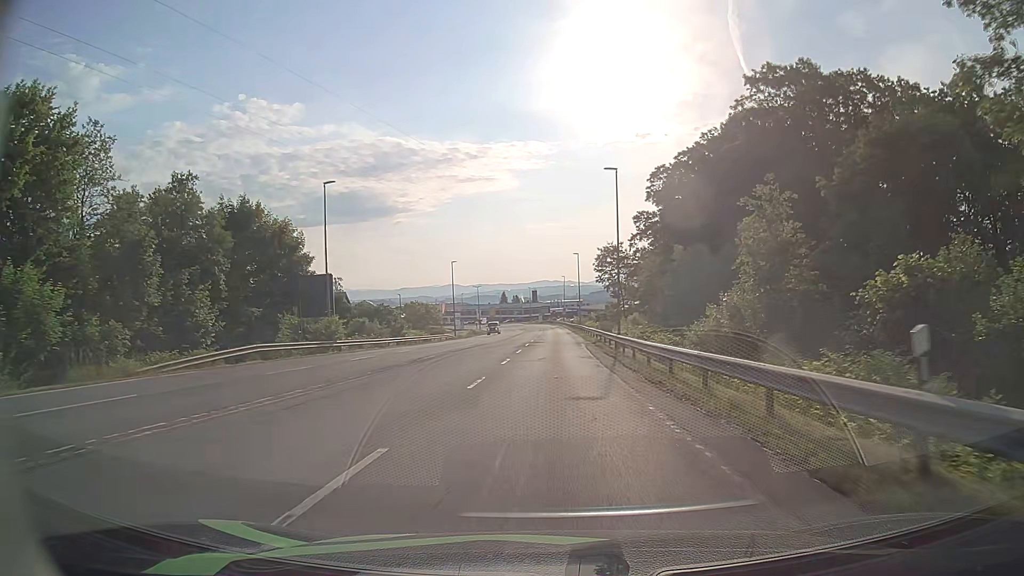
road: secondary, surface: asphalt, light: Day
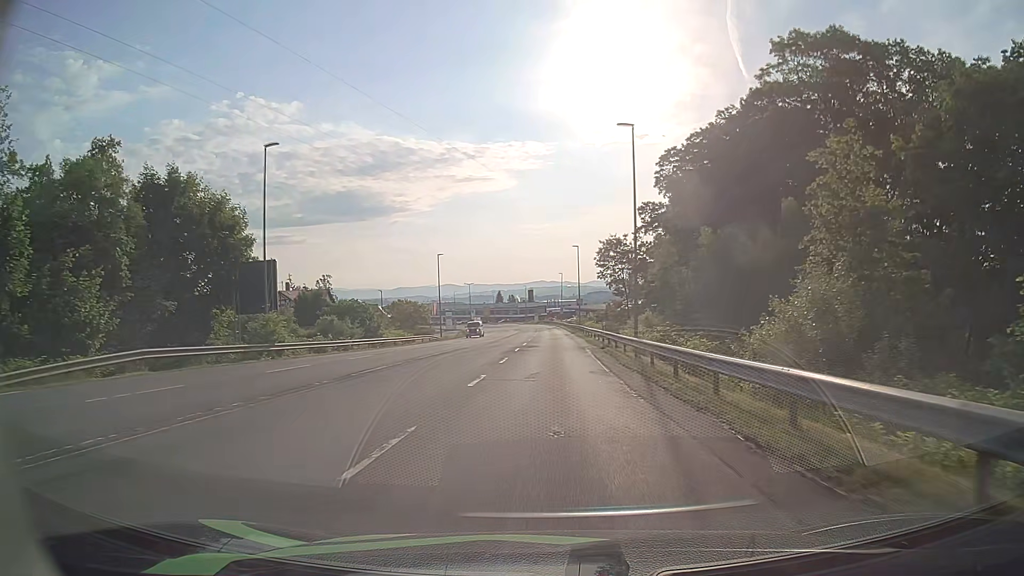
(0.0, +8.9) m; 0°
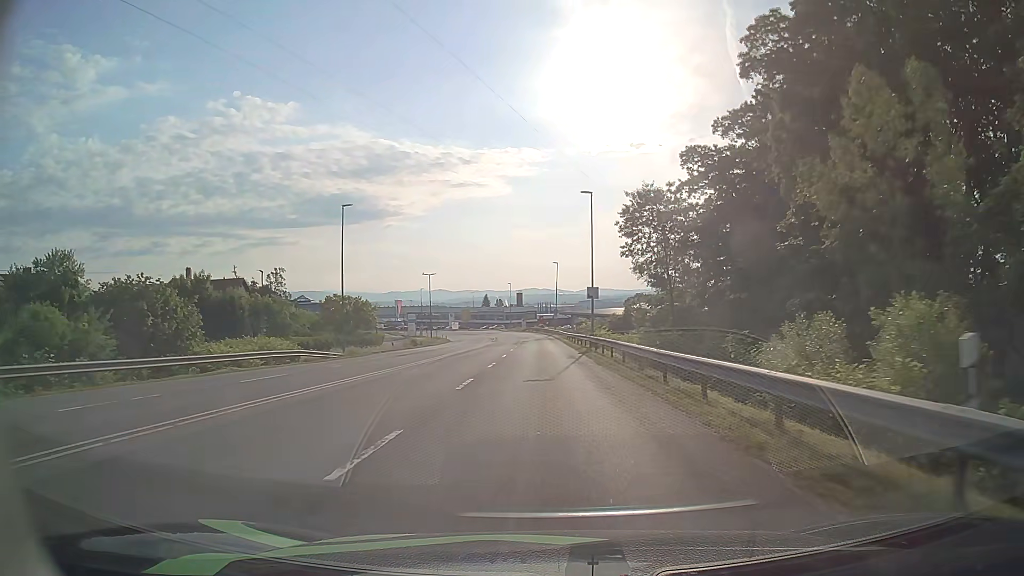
(+0.2, +36.0) m; +1°
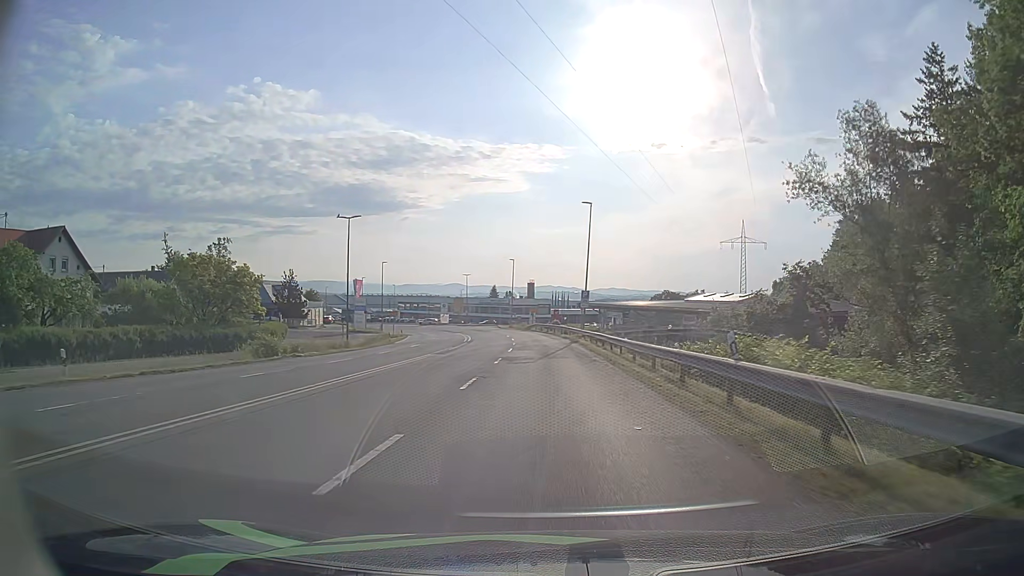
(-0.5, +45.4) m; -1°
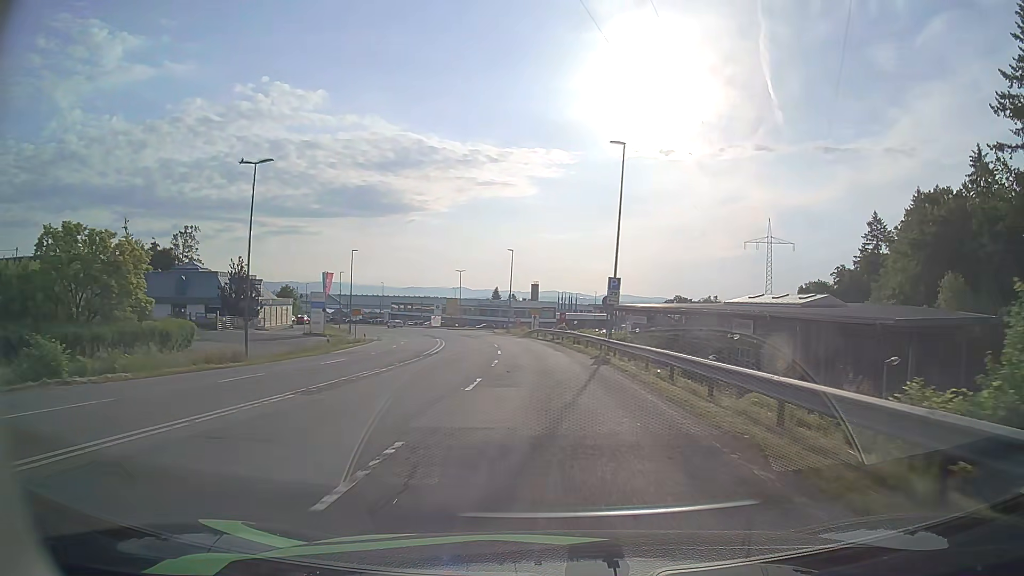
(-0.1, +18.3) m; 0°
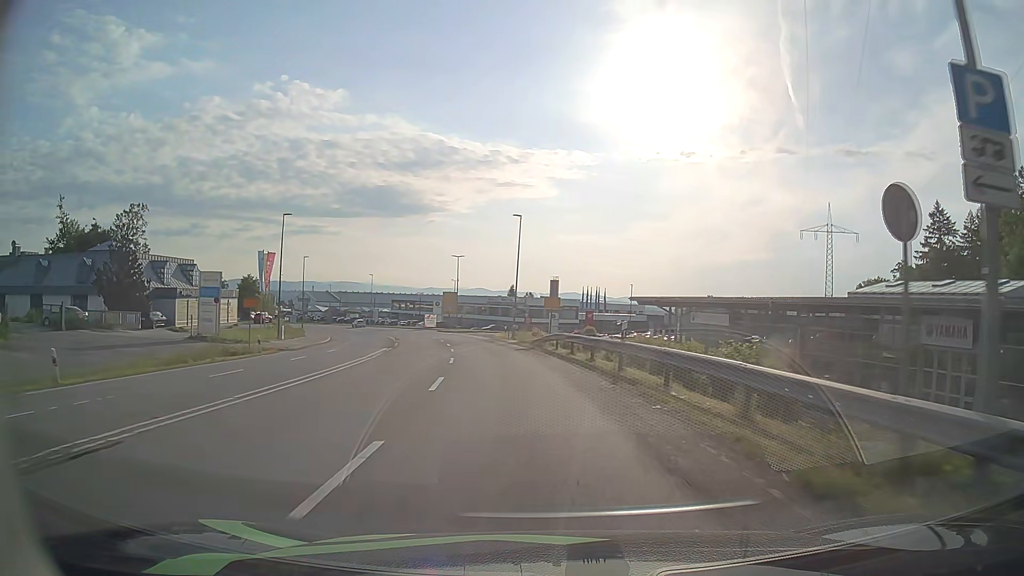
(-0.4, +27.2) m; -2°
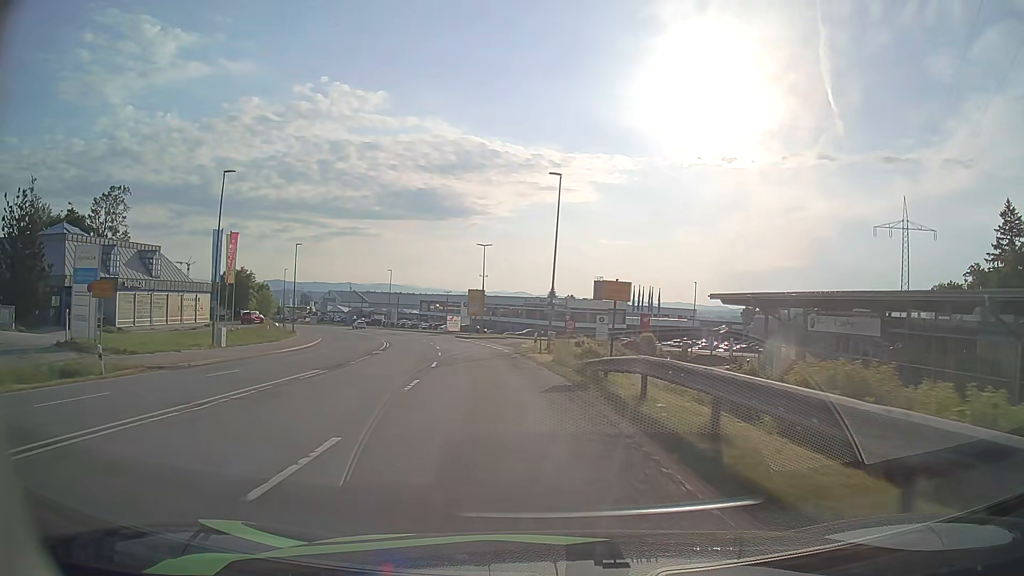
(-0.5, +17.3) m; -3°
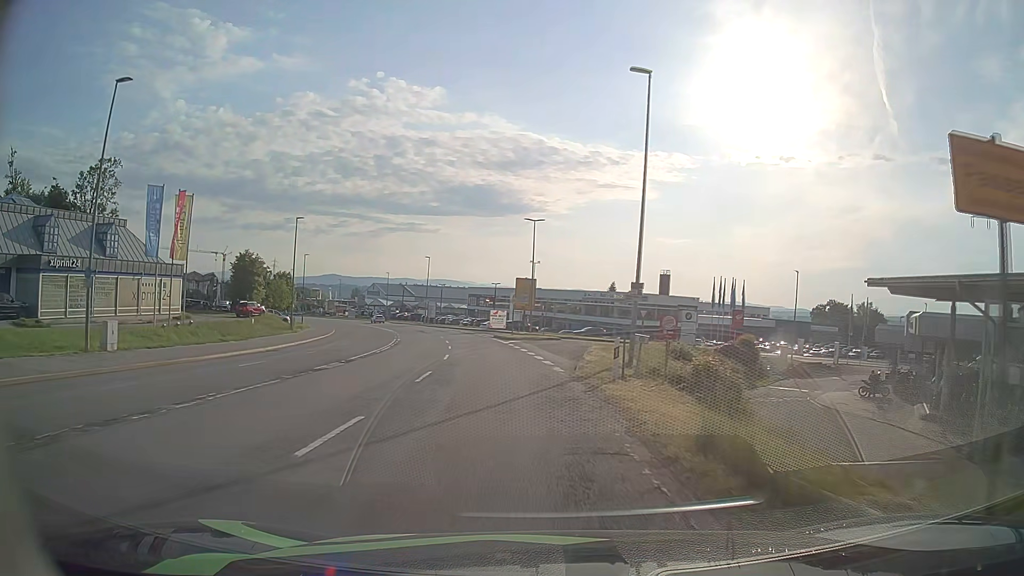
(-0.7, +16.4) m; -5°
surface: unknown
(0, +10) (-1, +20) (-2, +30) (-4, +40) (-6, +50) (-8, +59) (-10, +69) (-13, +79) (-16, +88) (-20, +97) m
